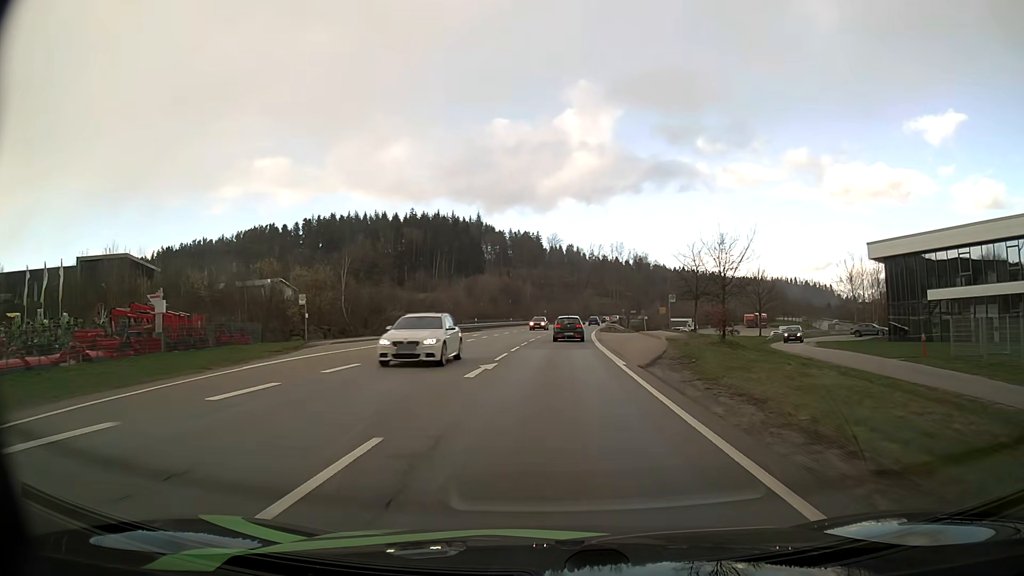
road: primary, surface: asphalt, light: Day
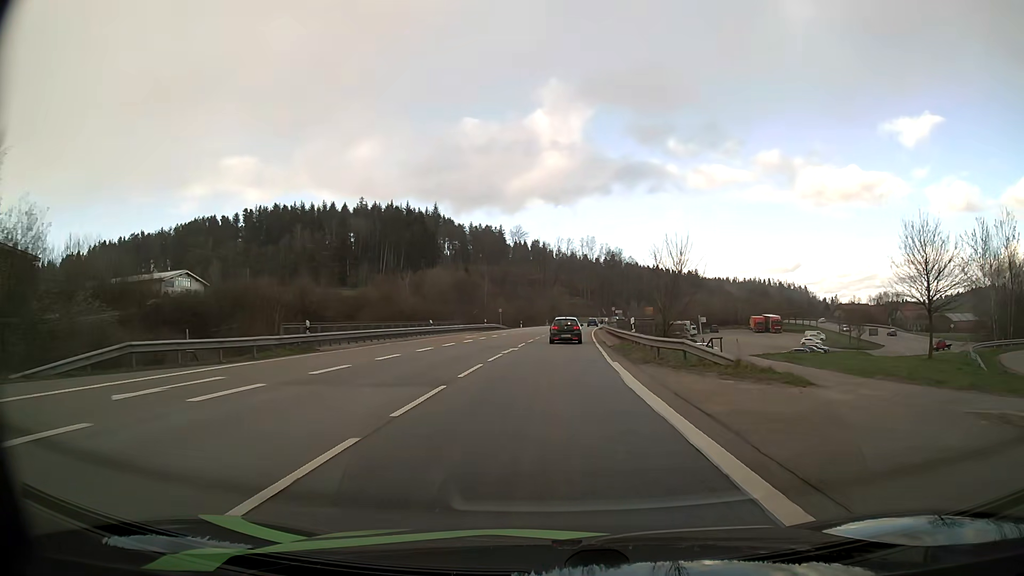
(+1.1, +42.0) m; +3°
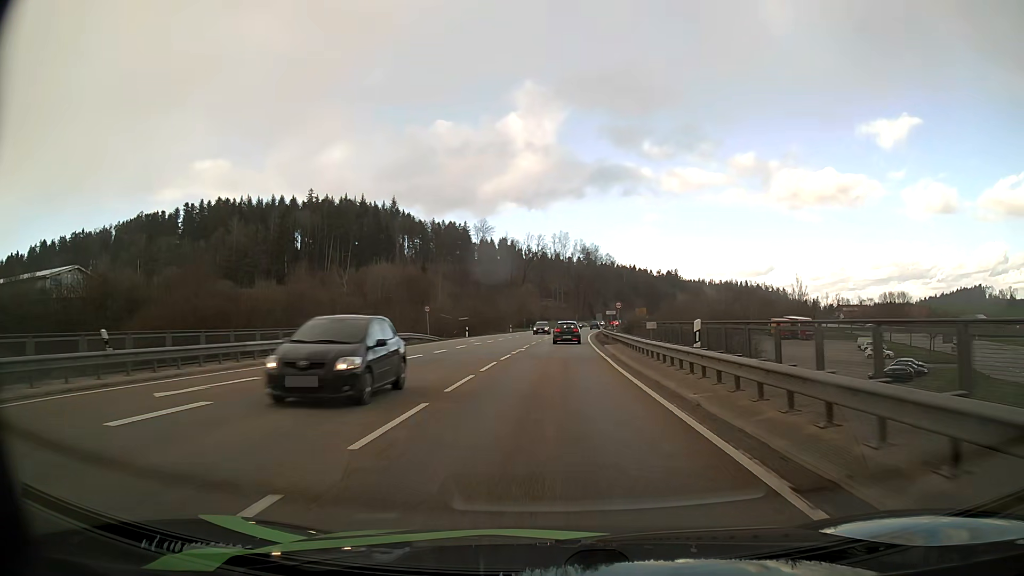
(+0.8, +38.4) m; +2°
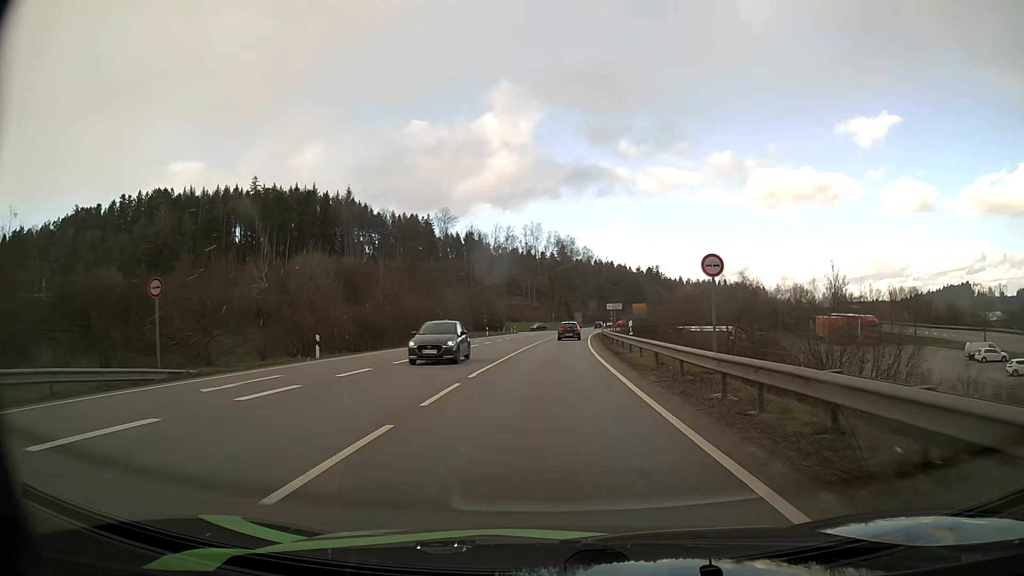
(+0.8, +38.0) m; +2°
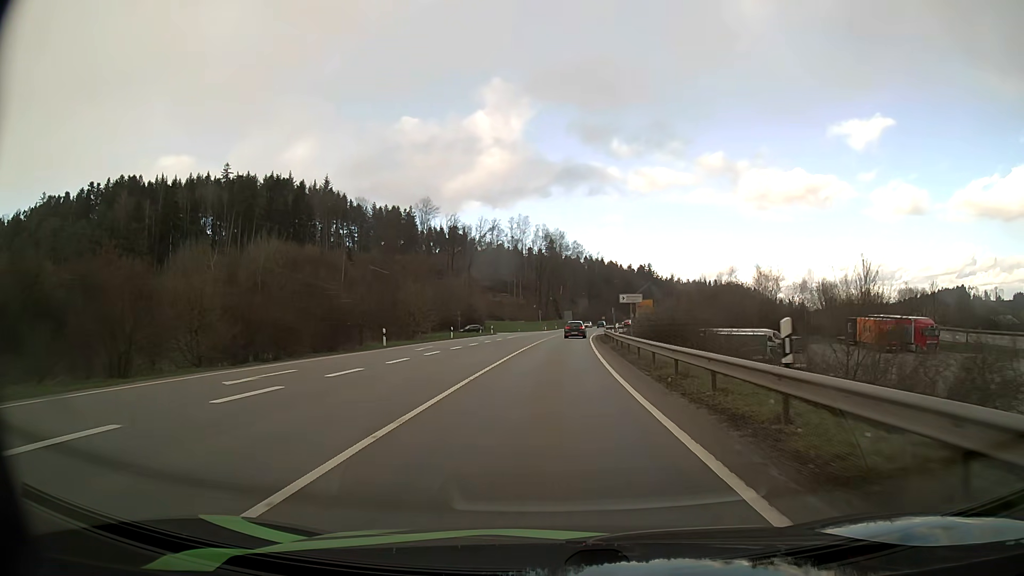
(+0.2, +19.2) m; +1°
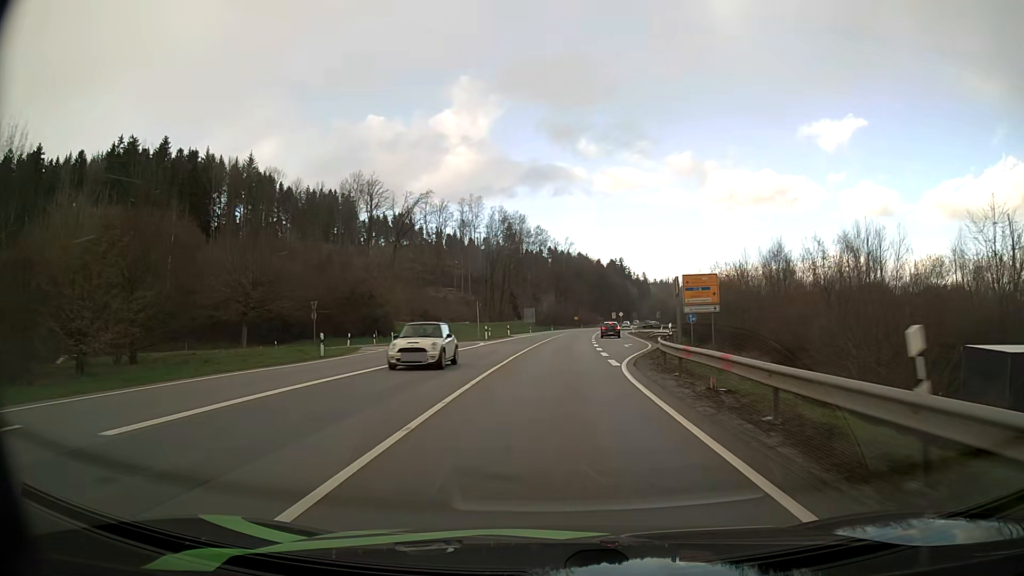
(+1.4, +52.0) m; +3°
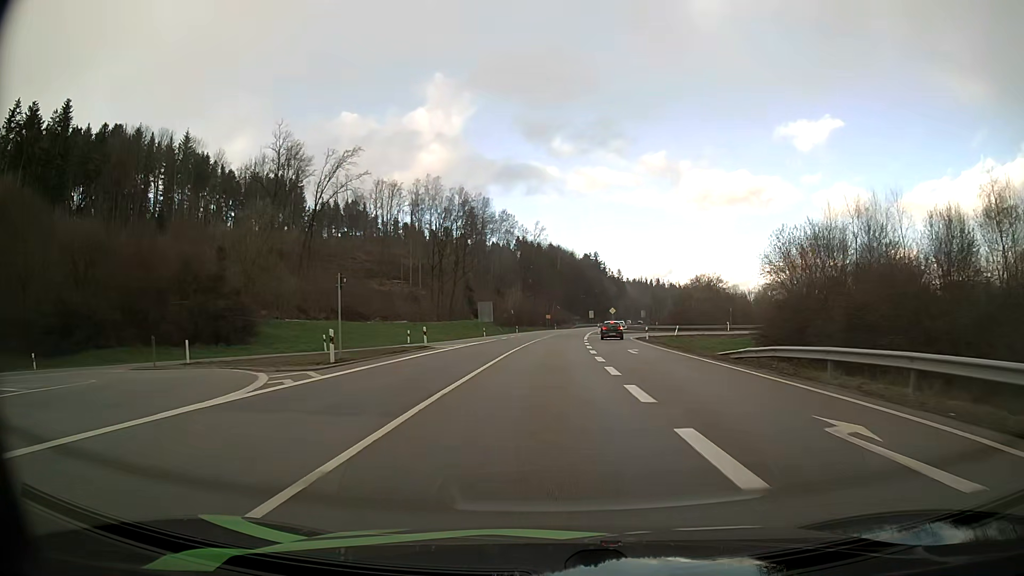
(+0.8, +34.4) m; +3°
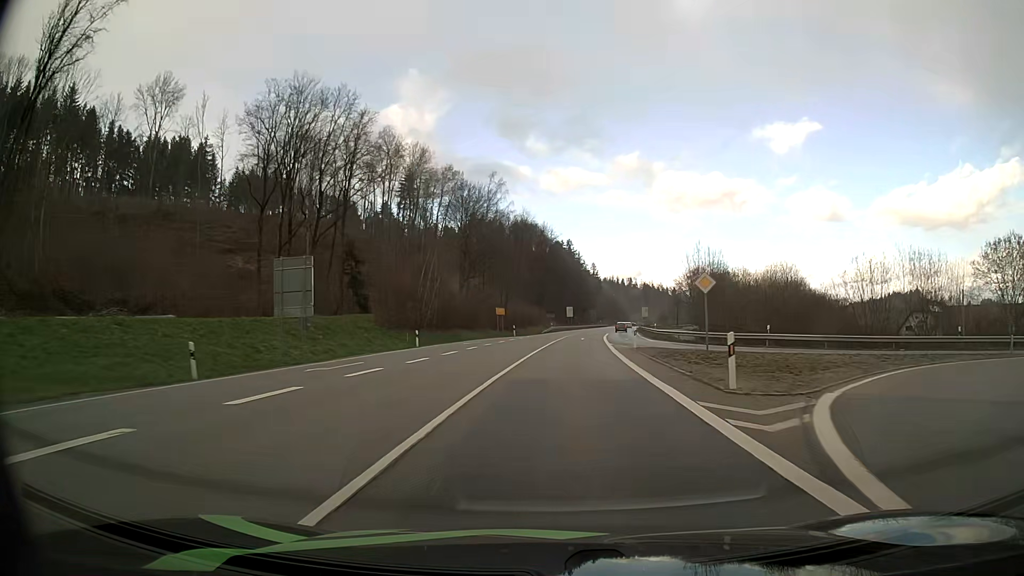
(+1.1, +62.1) m; +3°
(0, +10) (0, +20) (+1, +30) (+1, +40) (+2, +50) (+3, +60) (+4, +70) (+5, +80) (+6, +90) (+7, +100) m
